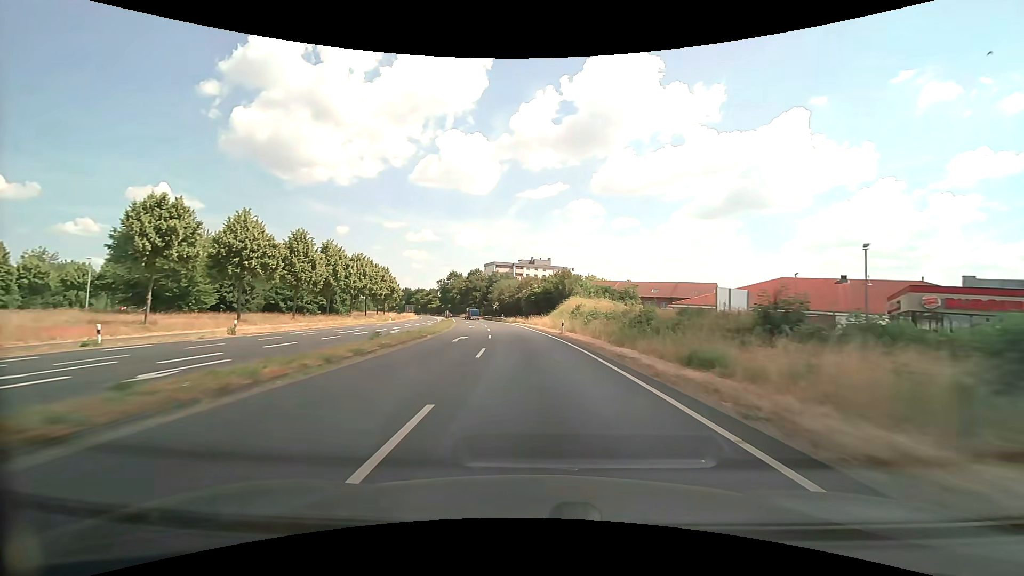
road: primary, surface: asphalt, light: Day
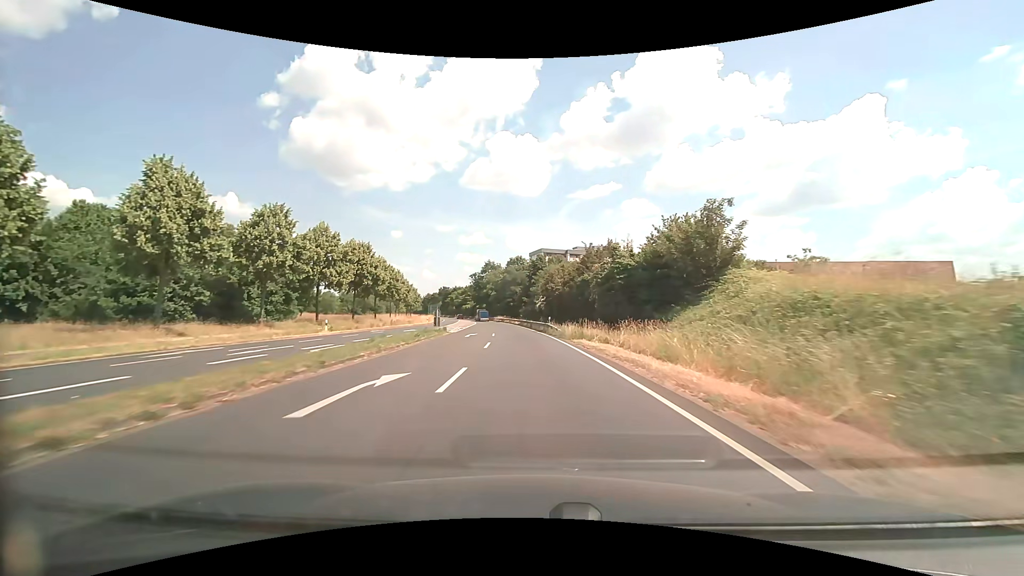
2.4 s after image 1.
(-2.2, +42.9) m; -6°
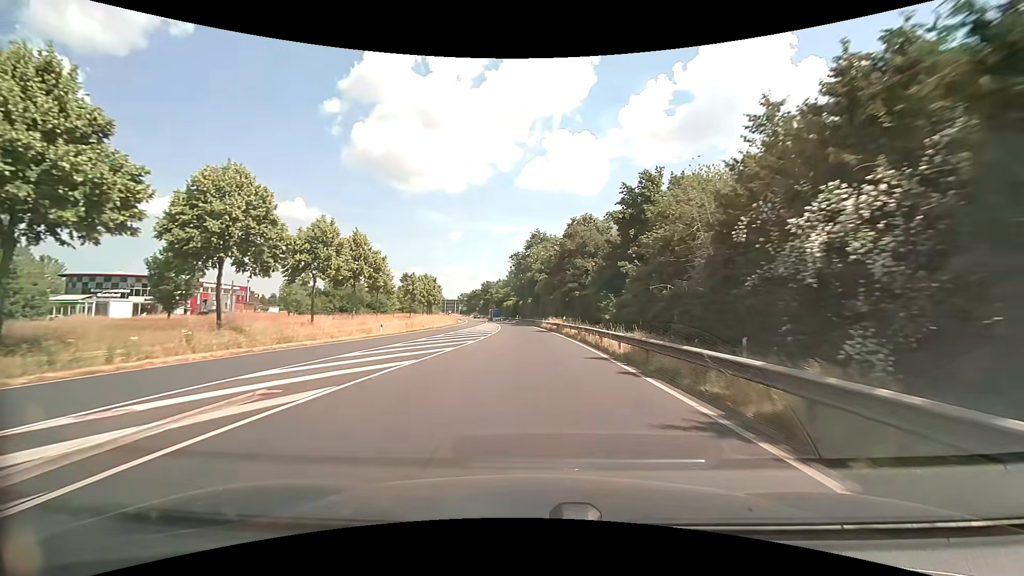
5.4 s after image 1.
(-3.2, +53.8) m; -7°
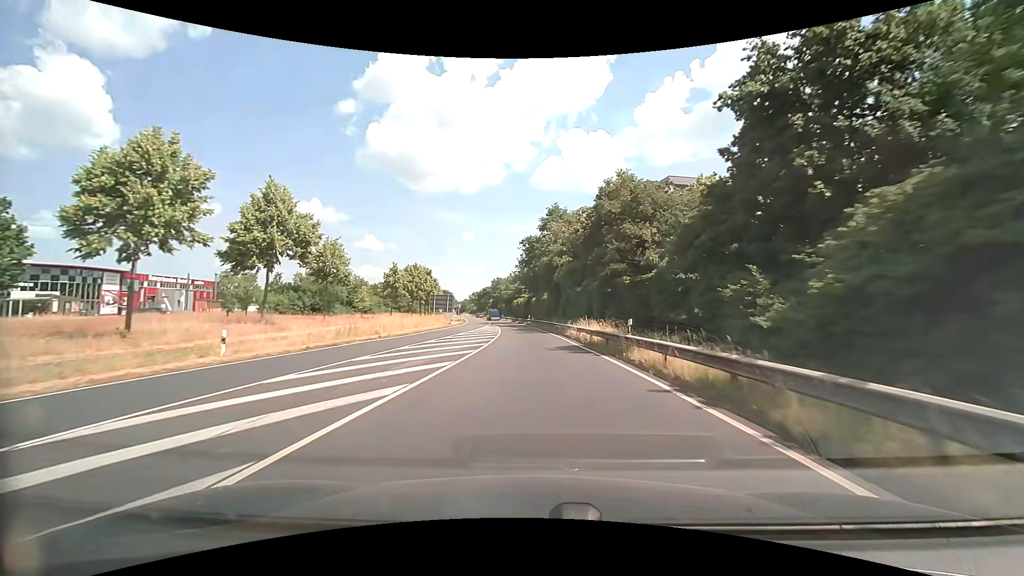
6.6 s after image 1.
(-0.4, +21.6) m; -1°
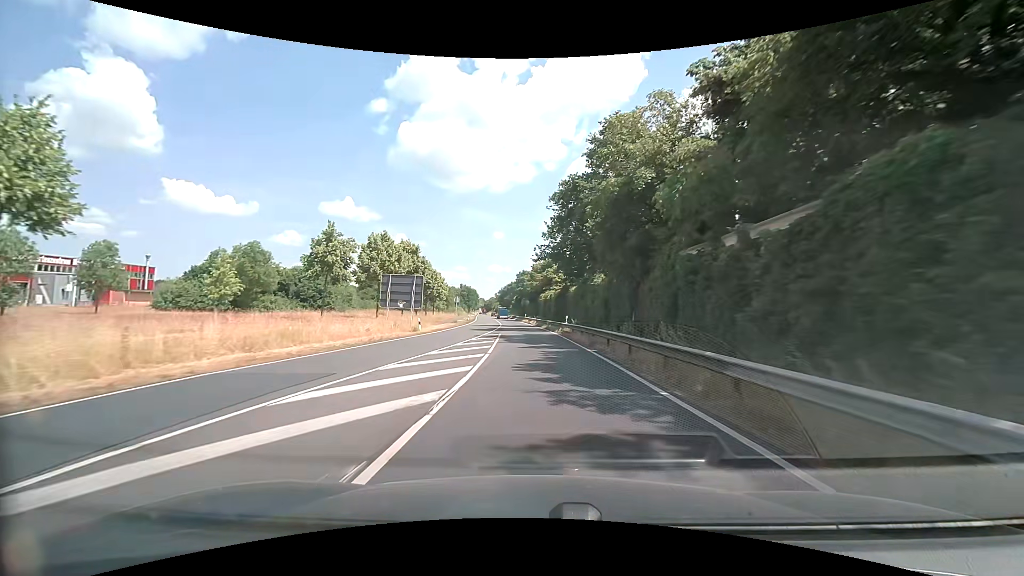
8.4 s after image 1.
(-1.1, +32.4) m; -3°
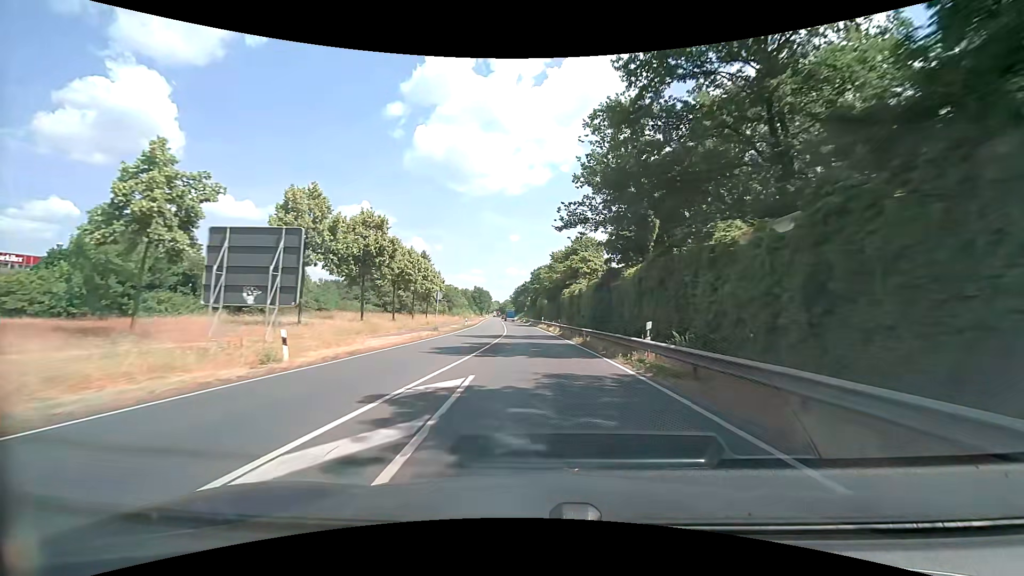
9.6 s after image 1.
(-0.7, +21.6) m; -2°
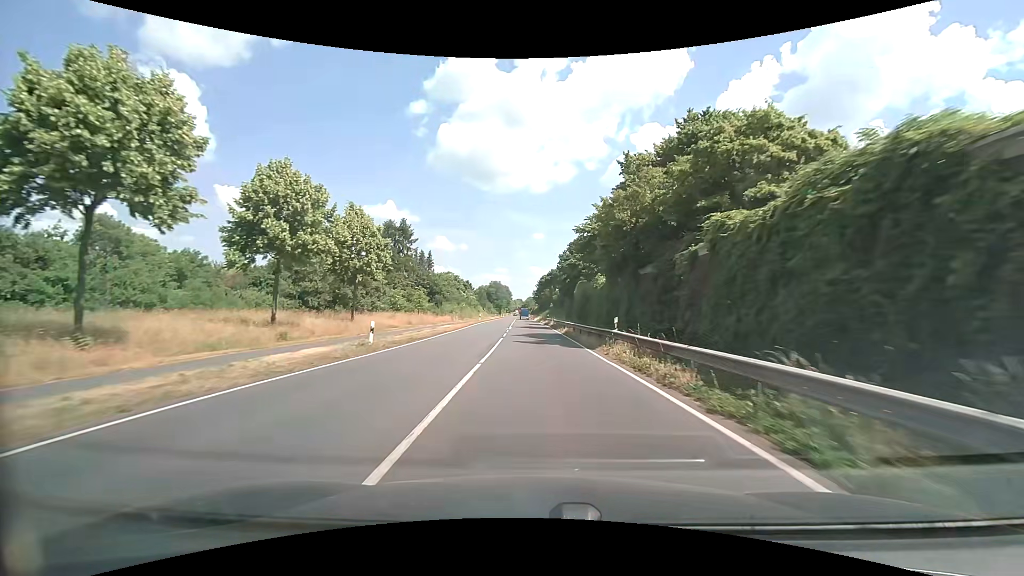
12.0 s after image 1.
(-1.1, +43.1) m; -3°
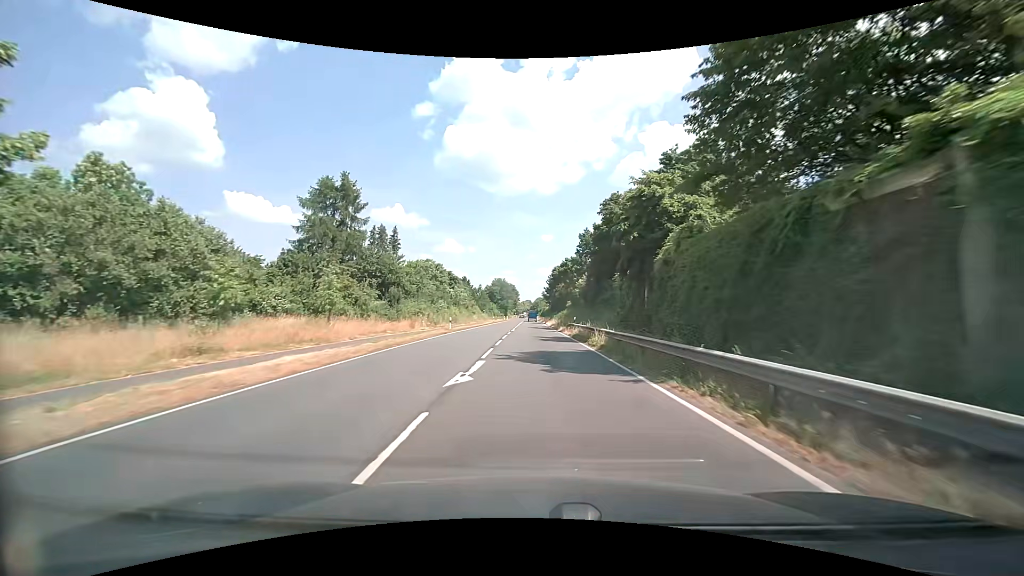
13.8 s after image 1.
(-0.4, +32.4) m; -1°
(0, +10) (0, +20) (0, +30) (0, +40) (0, +50) (0, +60) (-1, +70) (-1, +80) (-1, +90) (-1, +100) m
